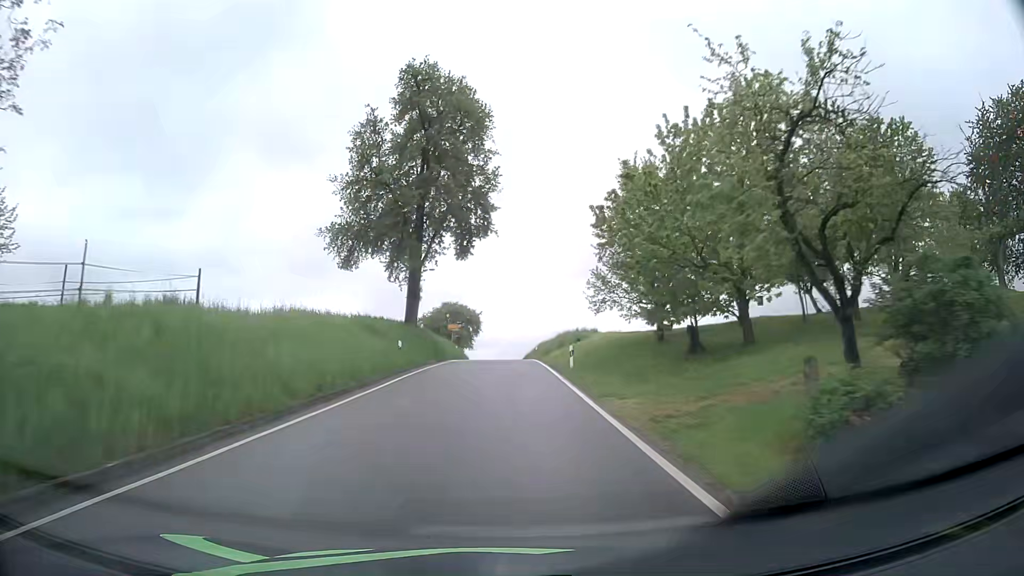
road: tertiary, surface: asphalt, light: Day
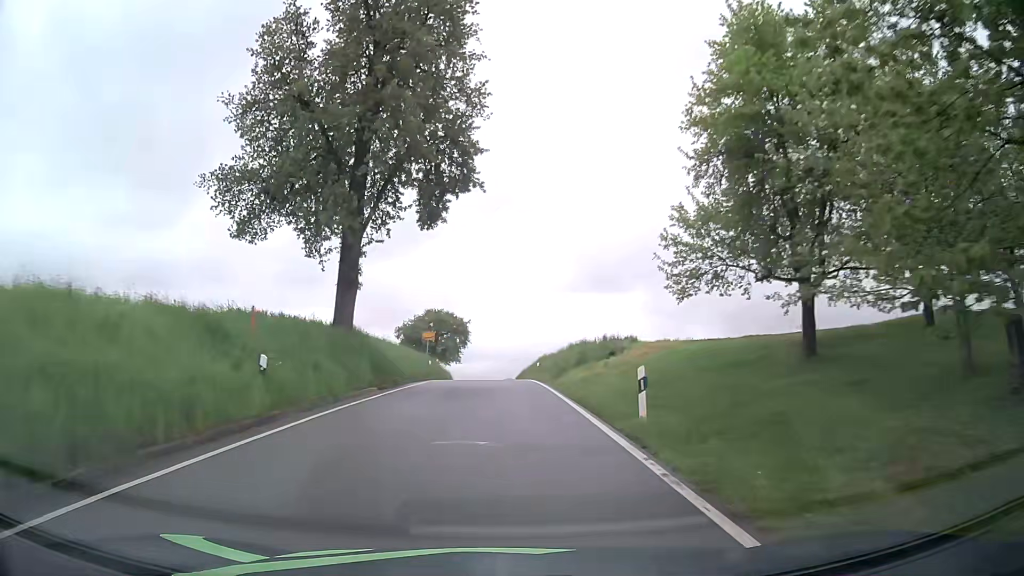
(+0.1, +15.3) m; +1°
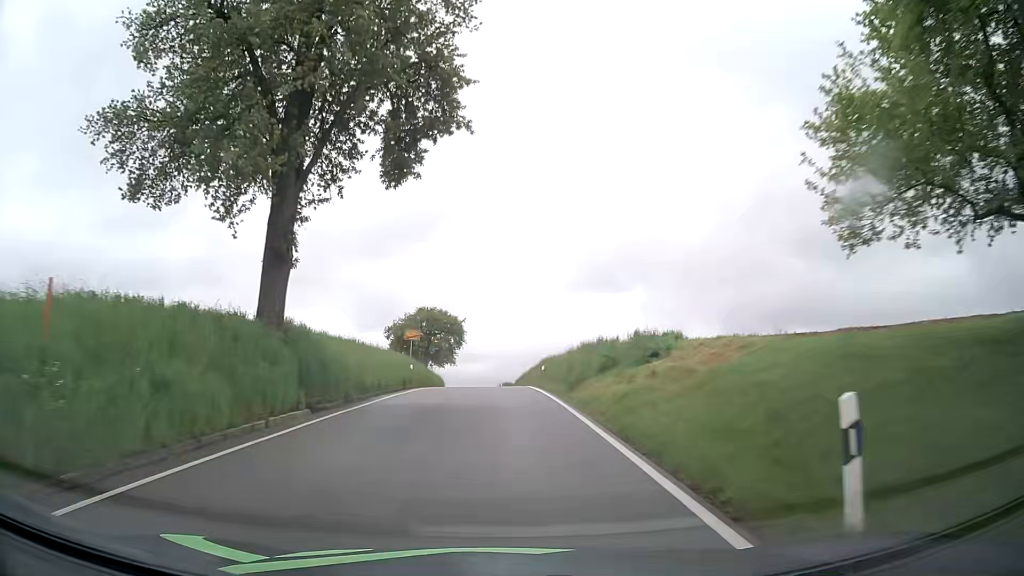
(0.0, +7.7) m; 0°
(0, +10) (0, +20) (-1, +30) (-1, +40) (-1, +50) (-2, +60) (-2, +70) (-4, +80) (-5, +90) (-7, +100) m
